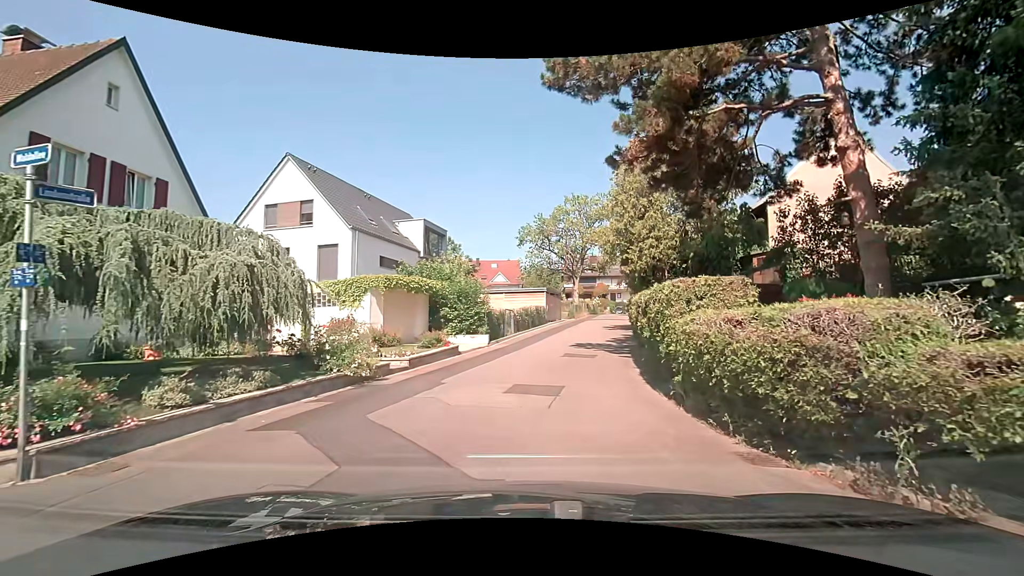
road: residential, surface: asphalt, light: Day
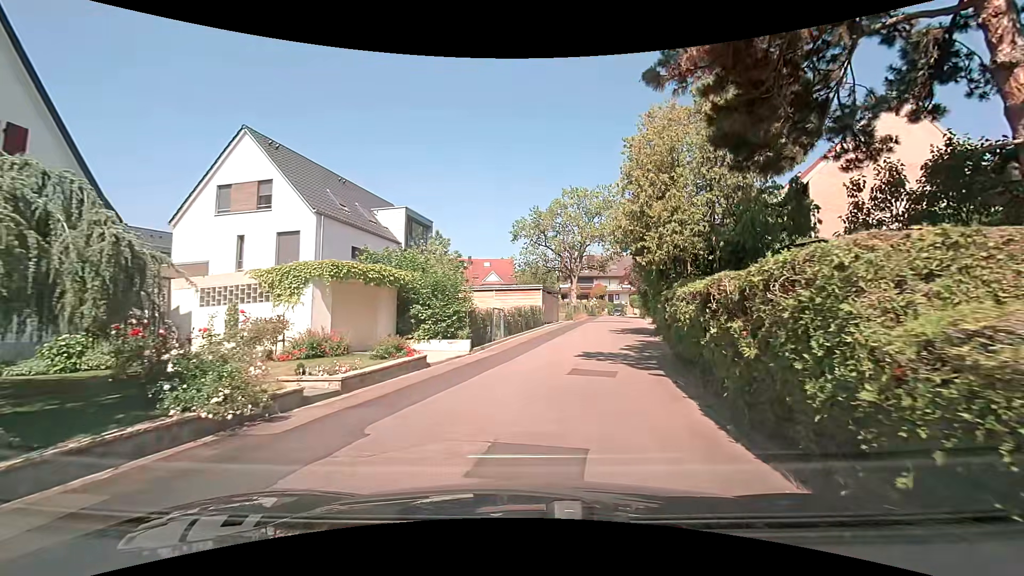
(0.0, +4.6) m; 0°
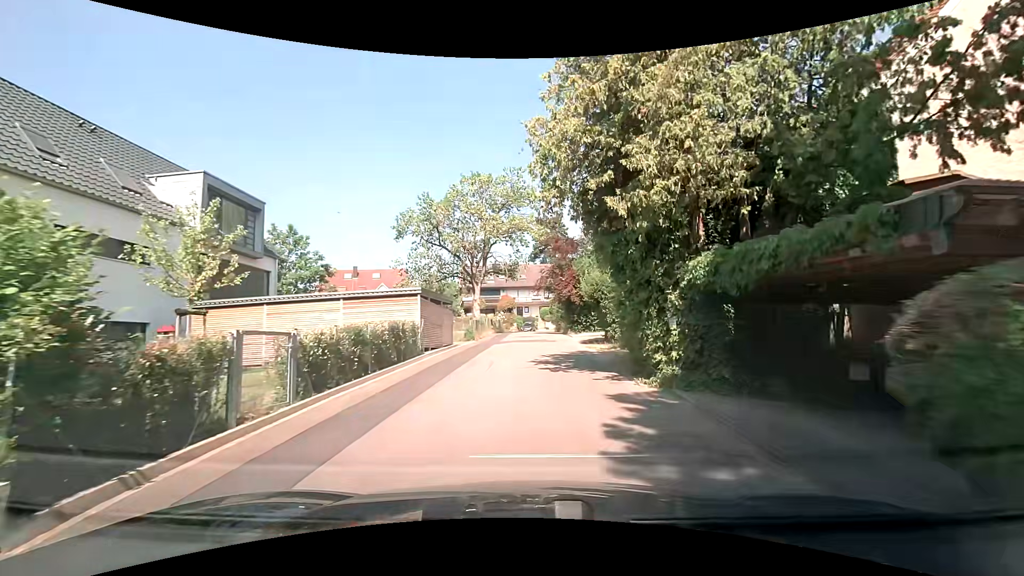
(+1.1, +12.1) m; +11°
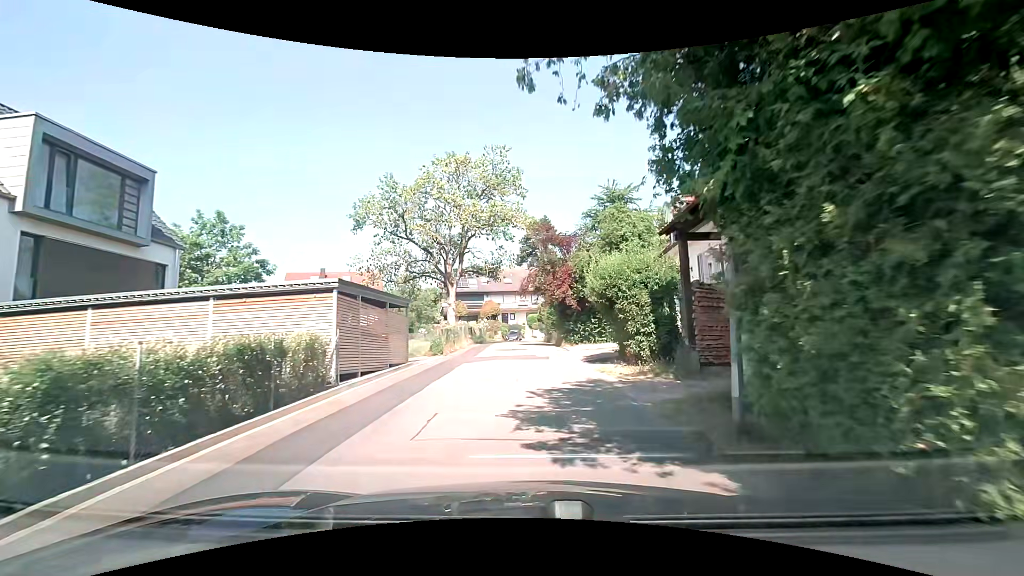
(+0.1, +7.1) m; +2°
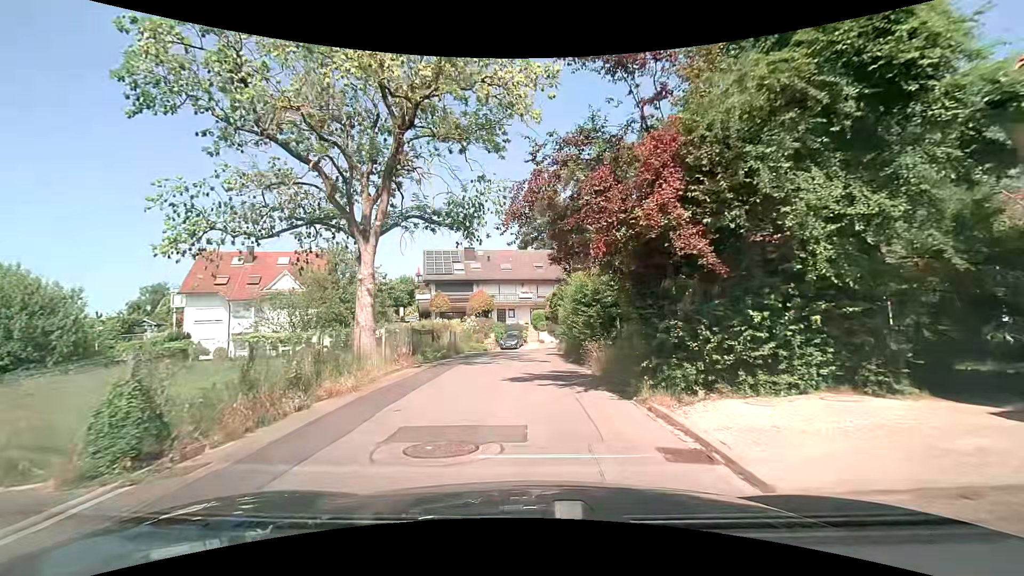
(0.0, +19.8) m; 0°
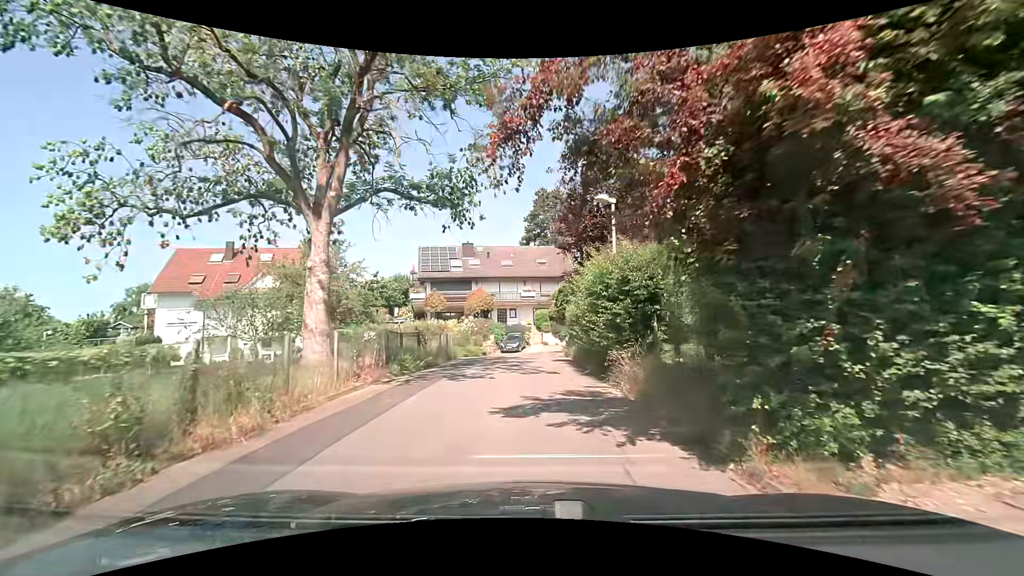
(0.0, +4.1) m; 0°
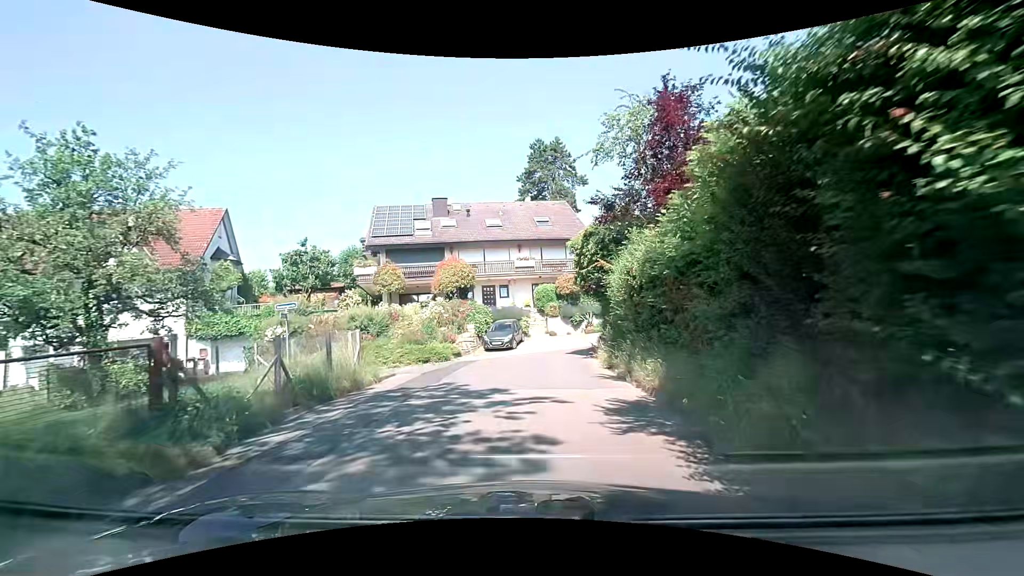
(-0.2, +15.5) m; -1°
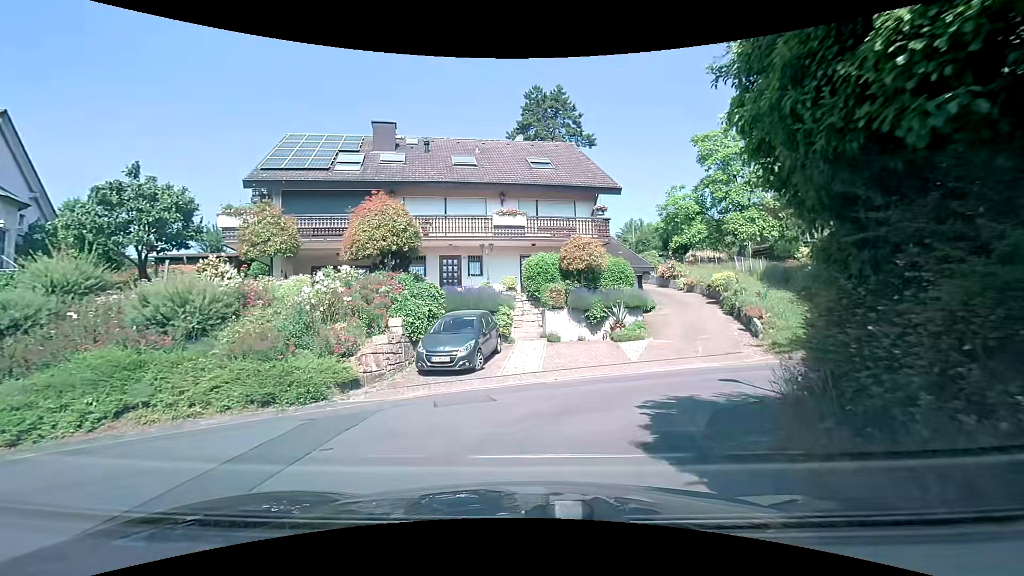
(+0.1, +14.1) m; -1°
